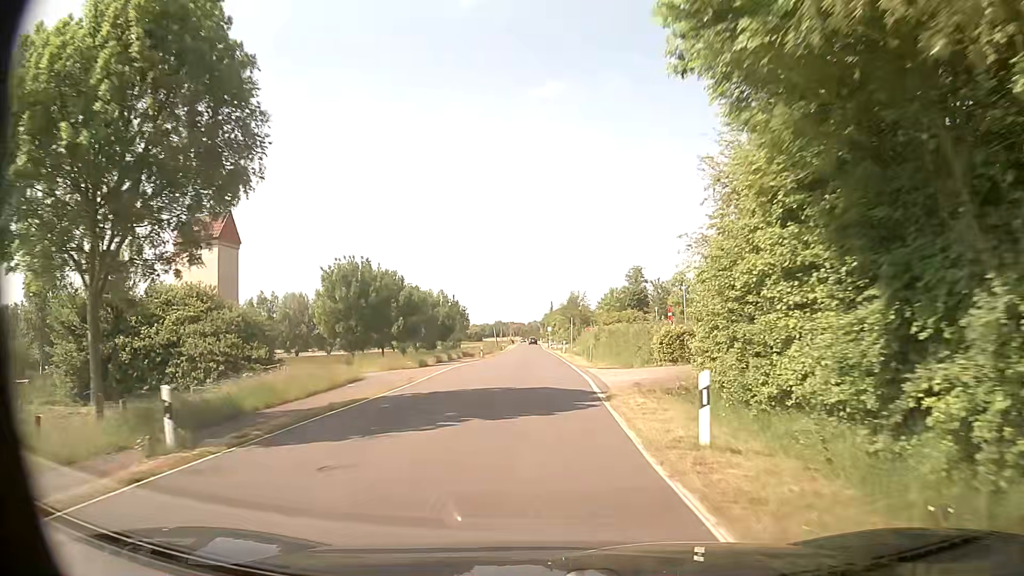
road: secondary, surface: asphalt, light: Day
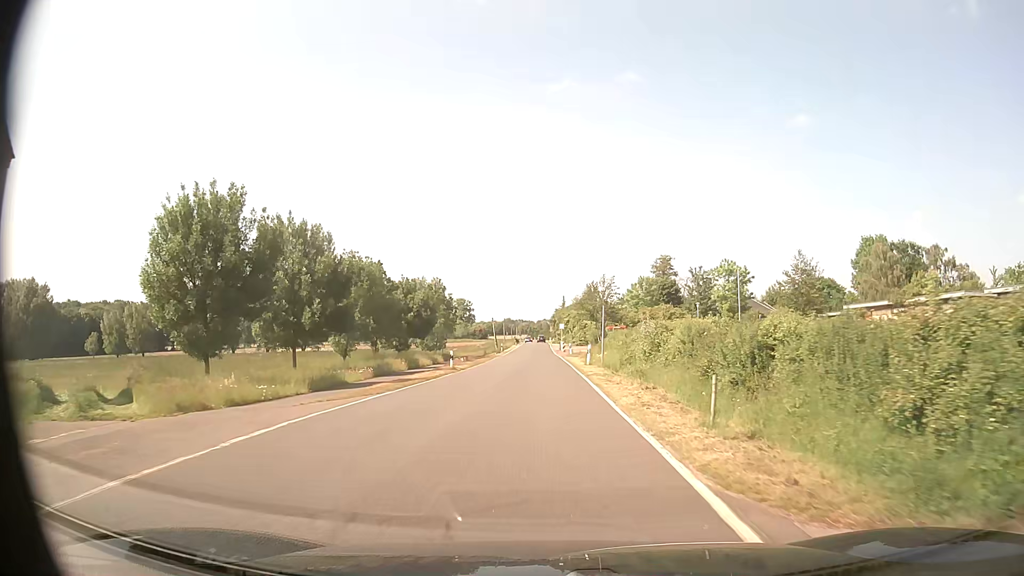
(-0.1, +23.7) m; 0°
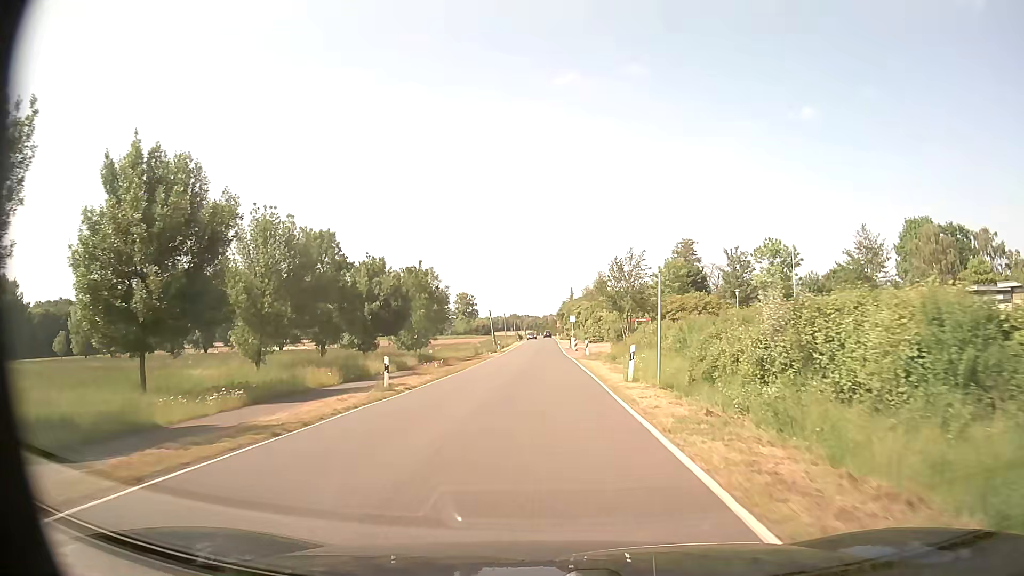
(-0.1, +15.8) m; -1°
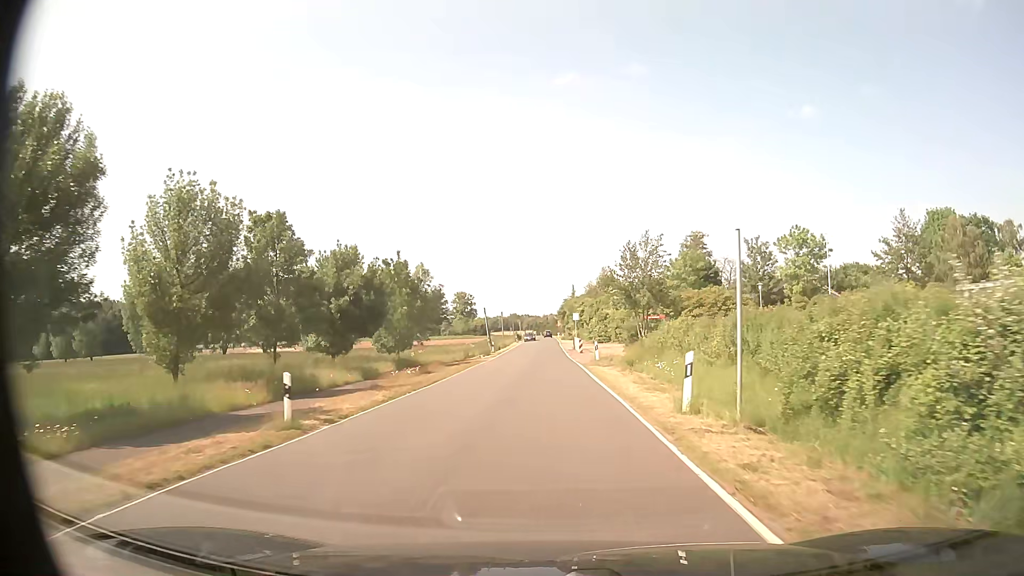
(0.0, +7.9) m; 0°
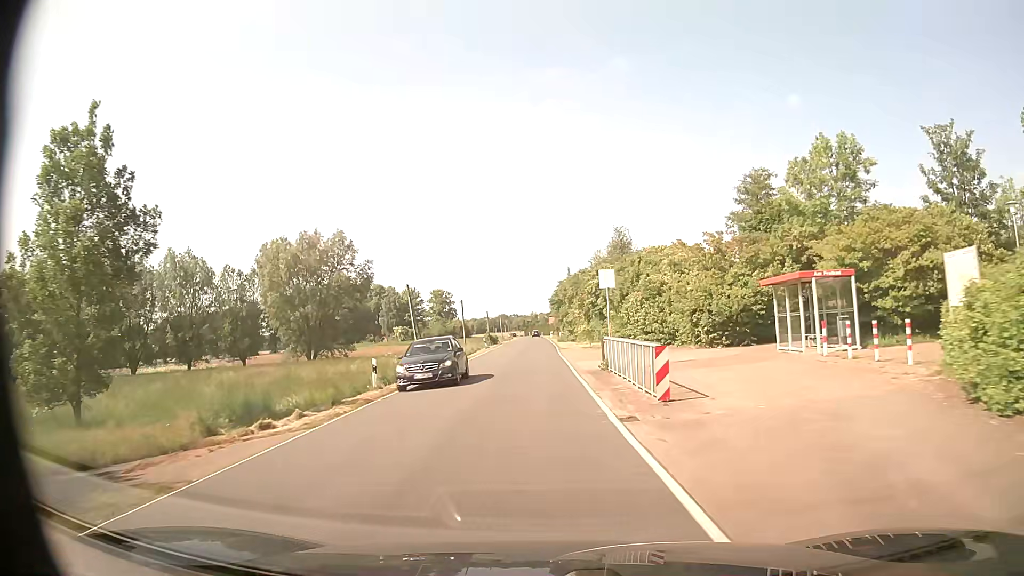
(+0.3, +39.8) m; +1°
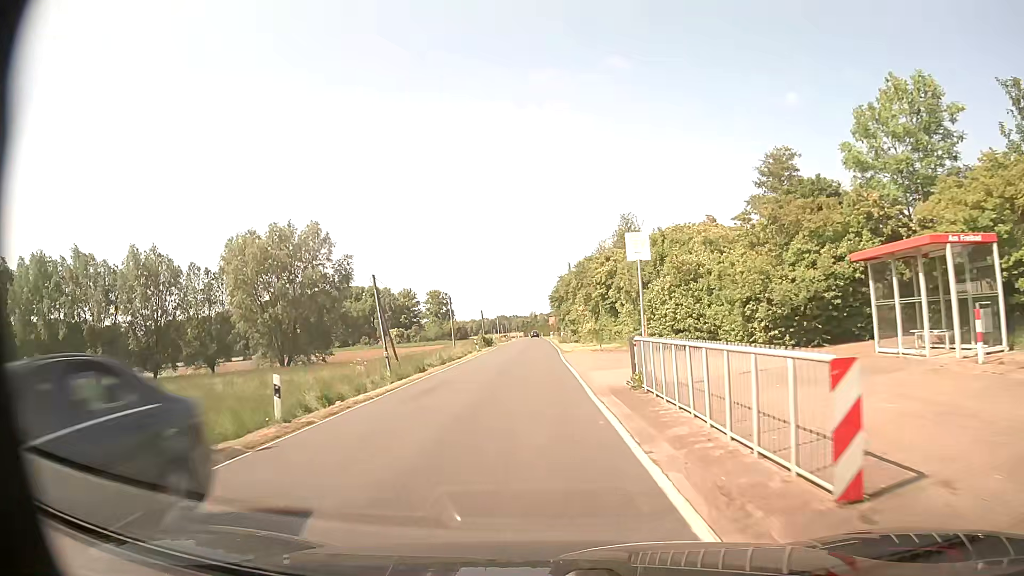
(0.0, +8.0) m; 0°
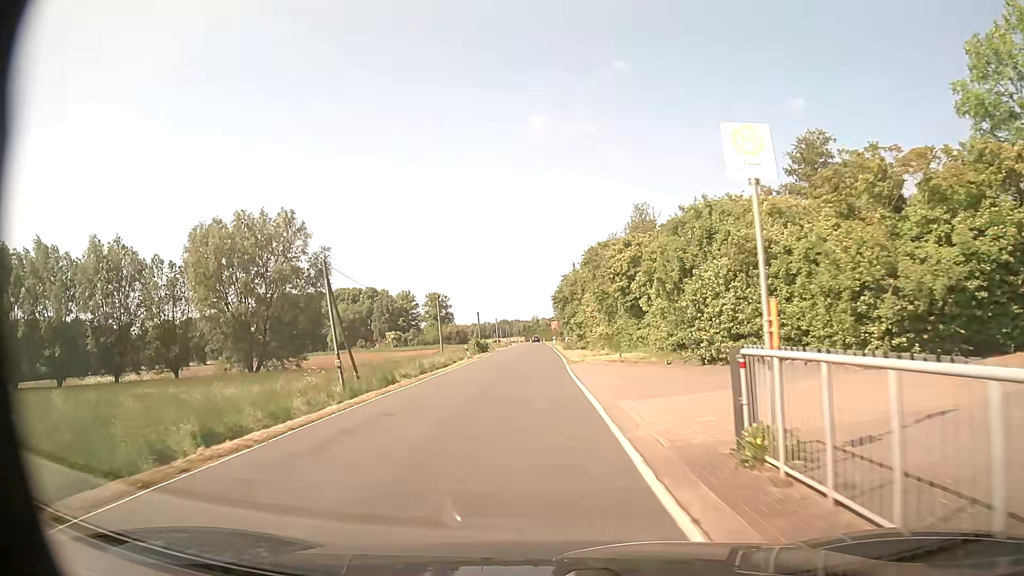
(0.0, +8.0) m; 0°
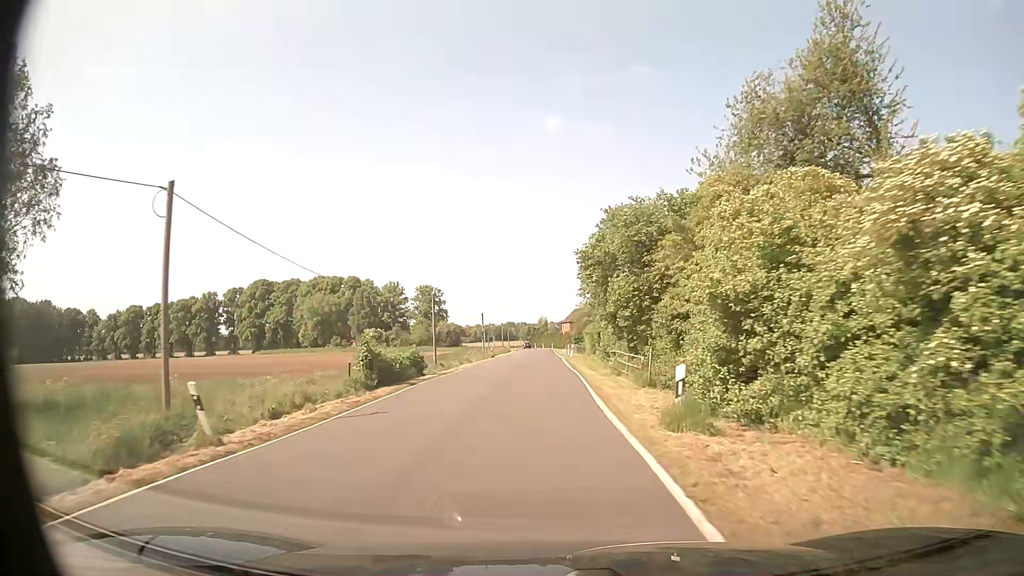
(-0.2, +39.5) m; 0°
(0, +10) (0, +20) (0, +30) (0, +40) (0, +50) (0, +60) (0, +70) (0, +80) (0, +90) (0, +100) m
